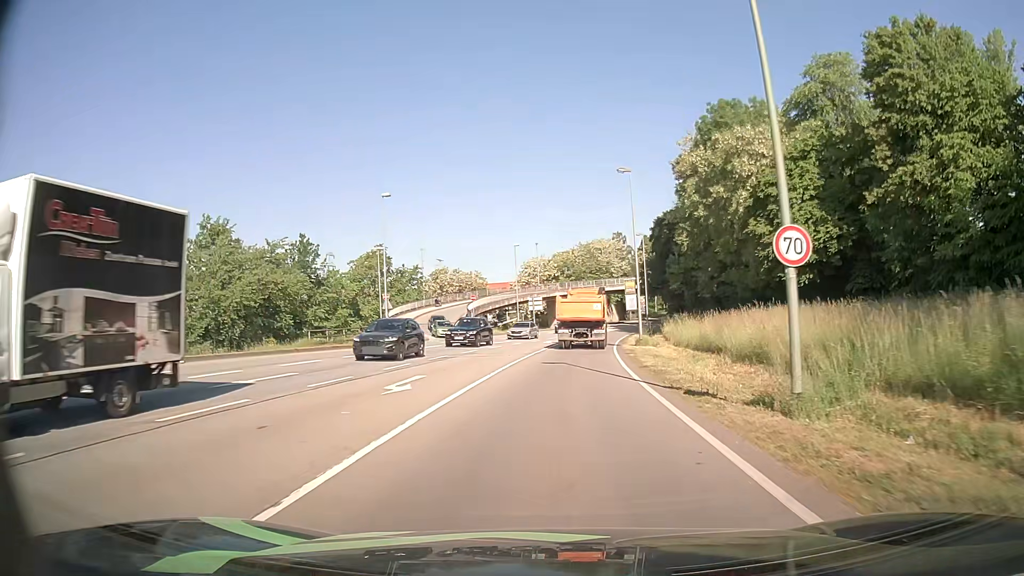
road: primary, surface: asphalt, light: Day
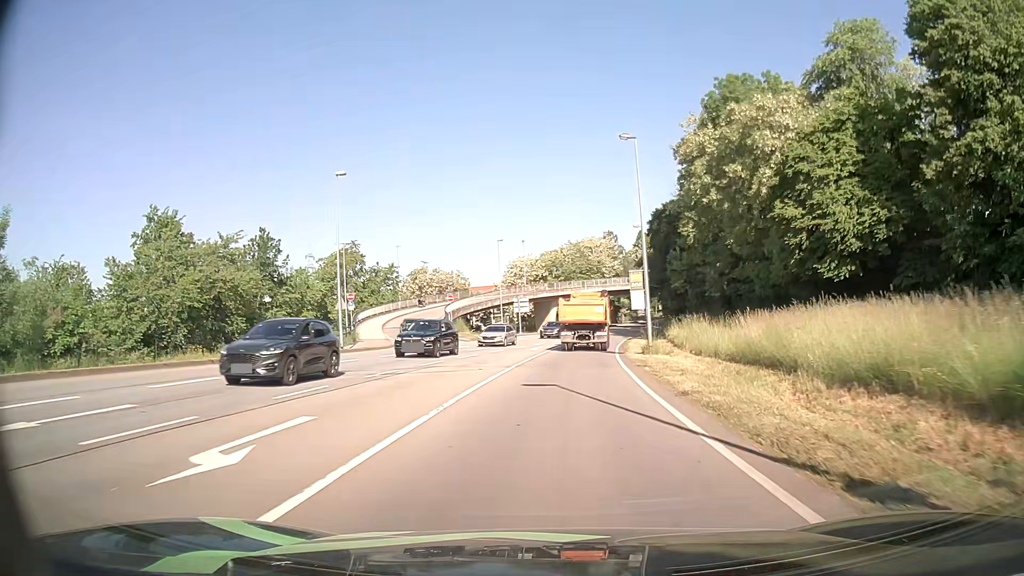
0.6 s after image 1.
(0.0, +7.9) m; 0°
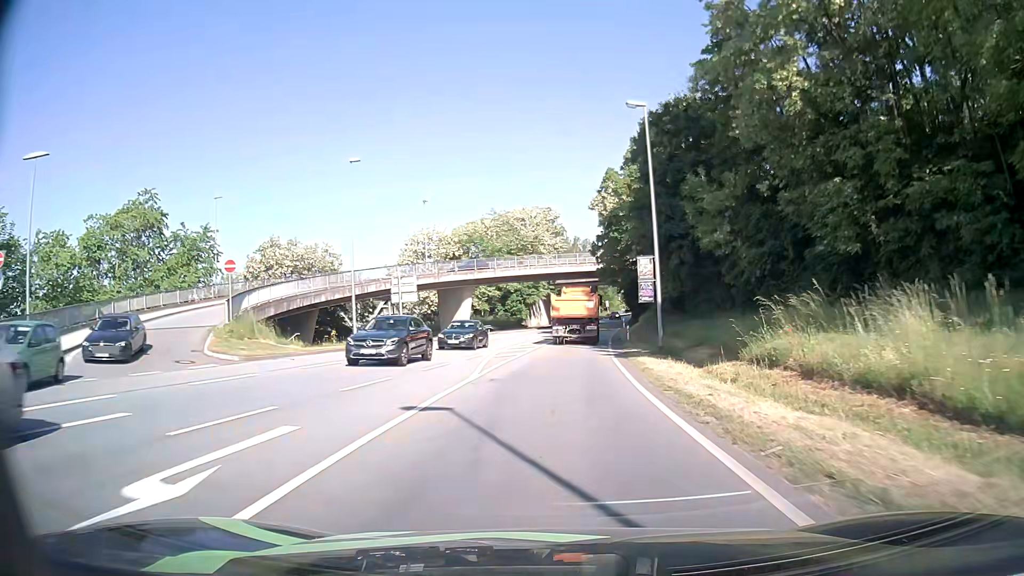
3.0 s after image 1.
(+1.7, +34.8) m; +6°
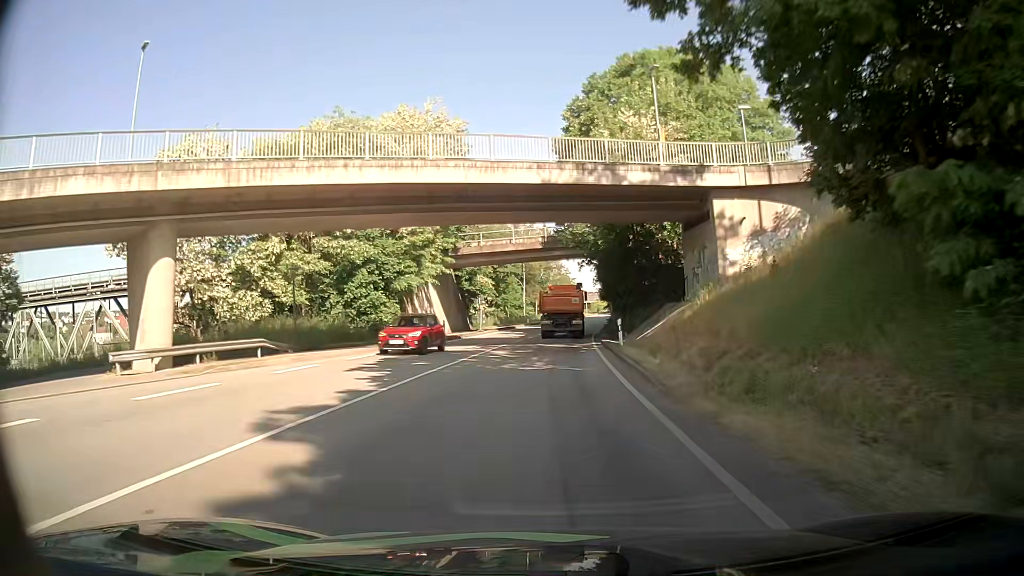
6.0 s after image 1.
(+2.5, +44.6) m; +6°
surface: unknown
